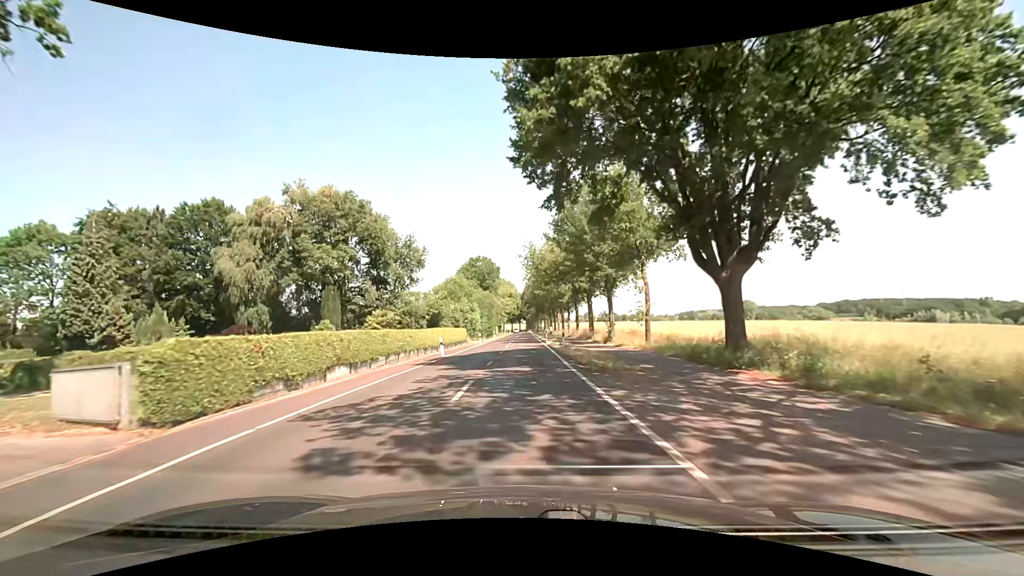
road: secondary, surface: asphalt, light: Day
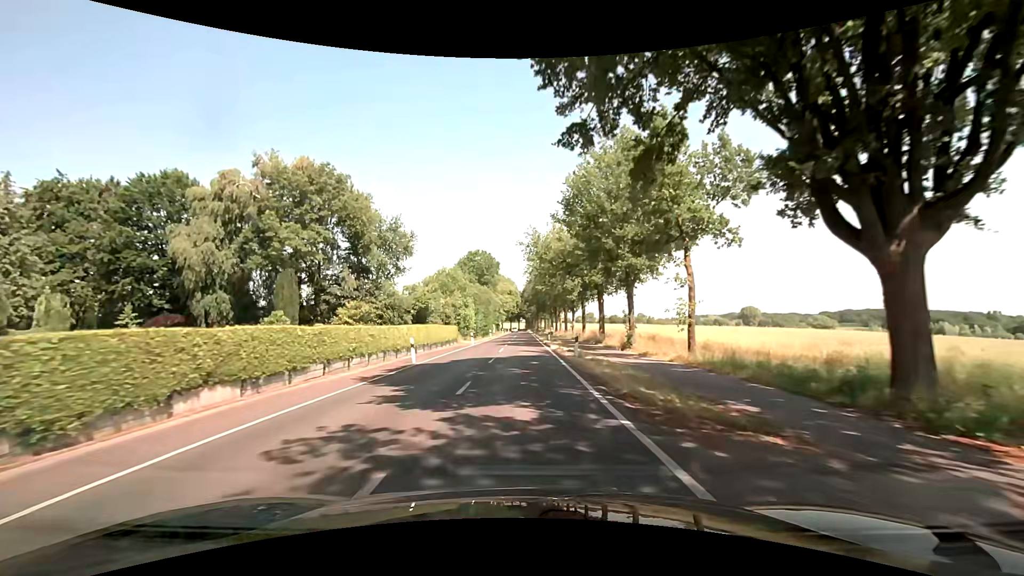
(0.0, +7.6) m; 0°
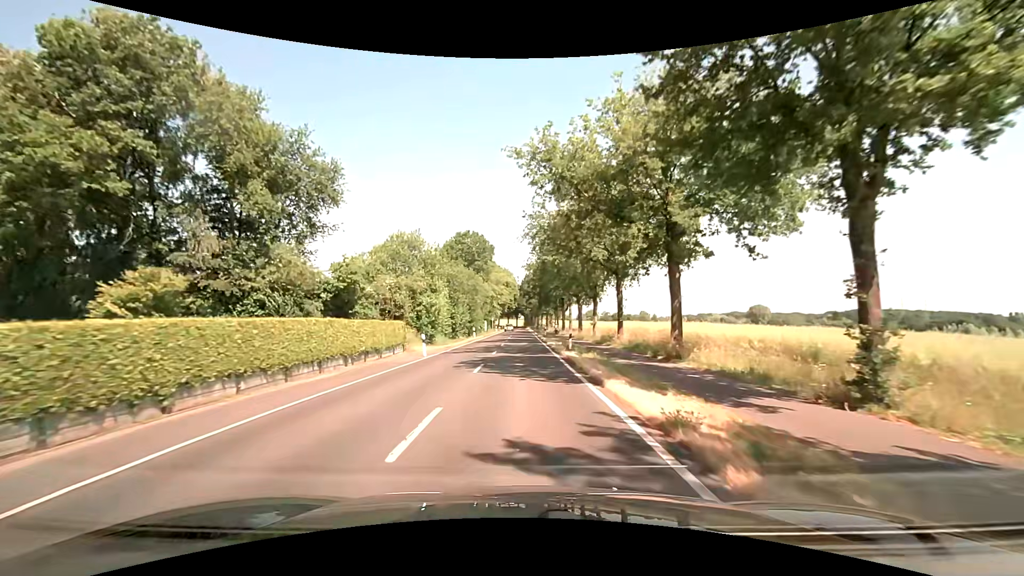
(+0.1, +22.8) m; 0°
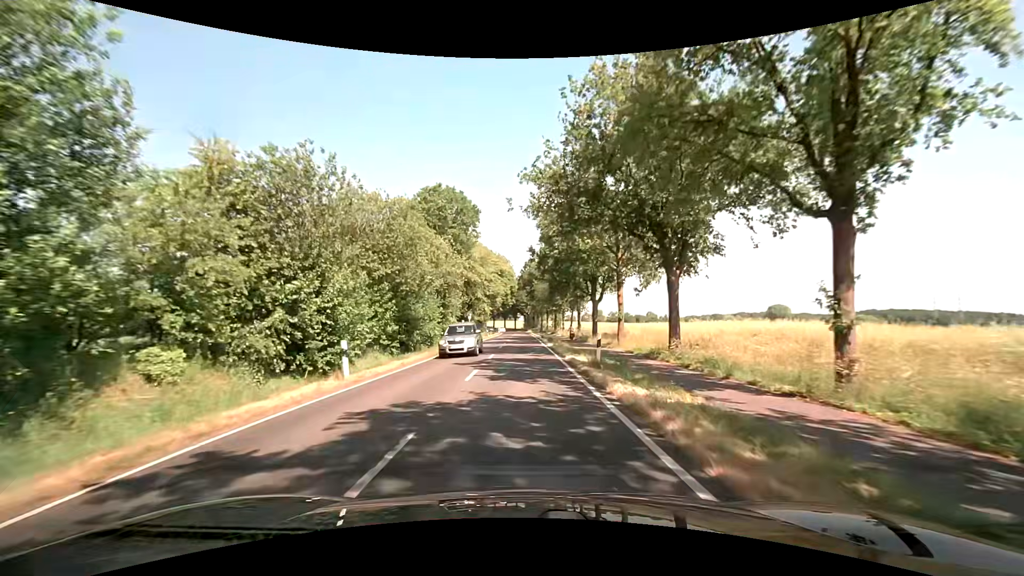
(+0.1, +37.9) m; +1°
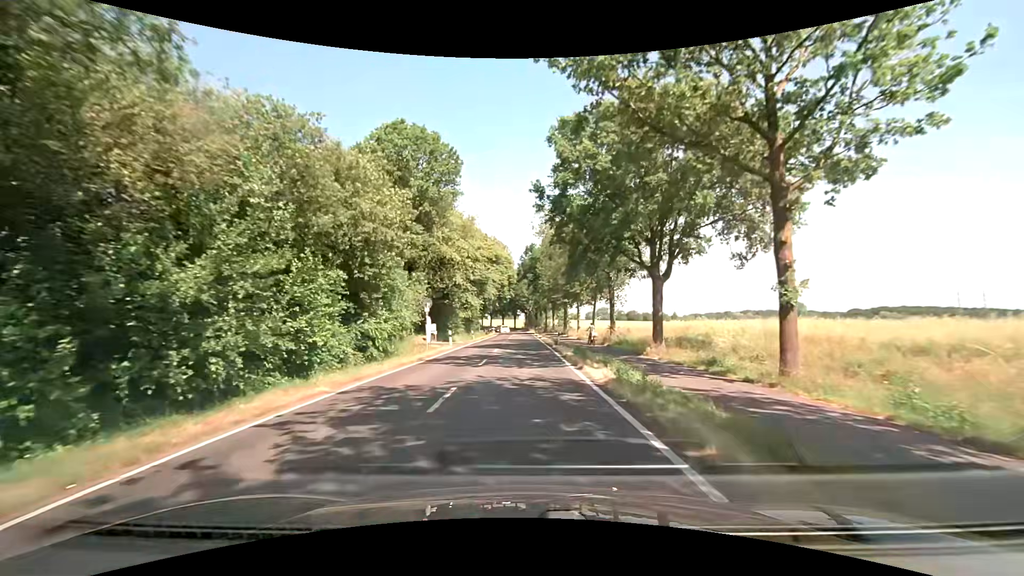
(-0.2, +22.6) m; 0°
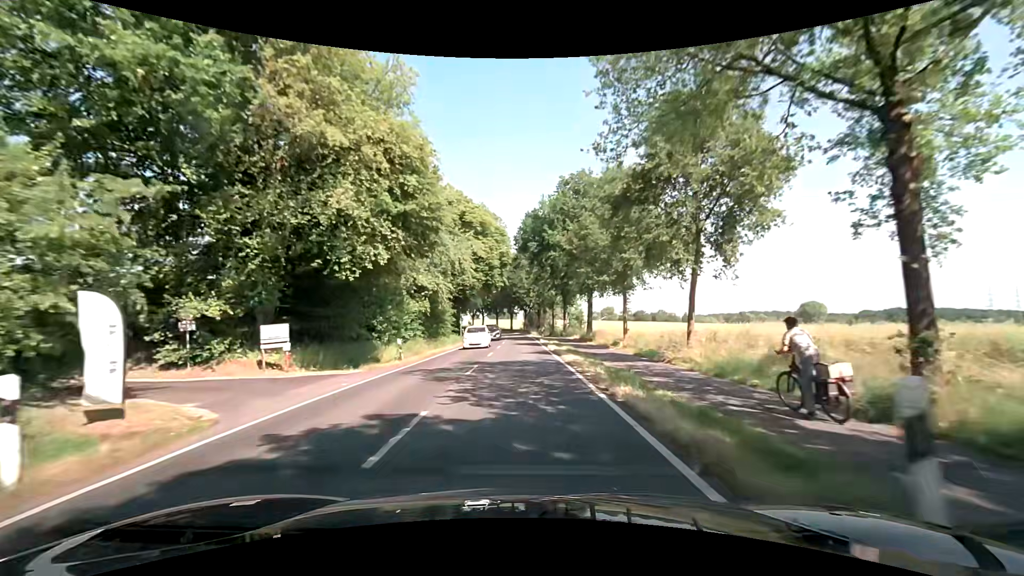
(-0.1, +30.1) m; 0°
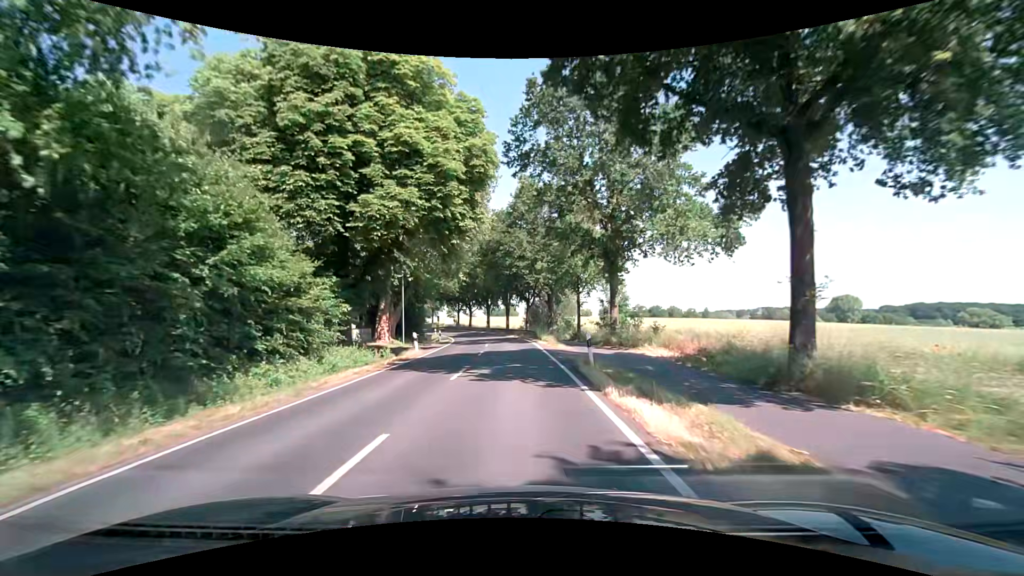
(+0.3, +37.7) m; 0°
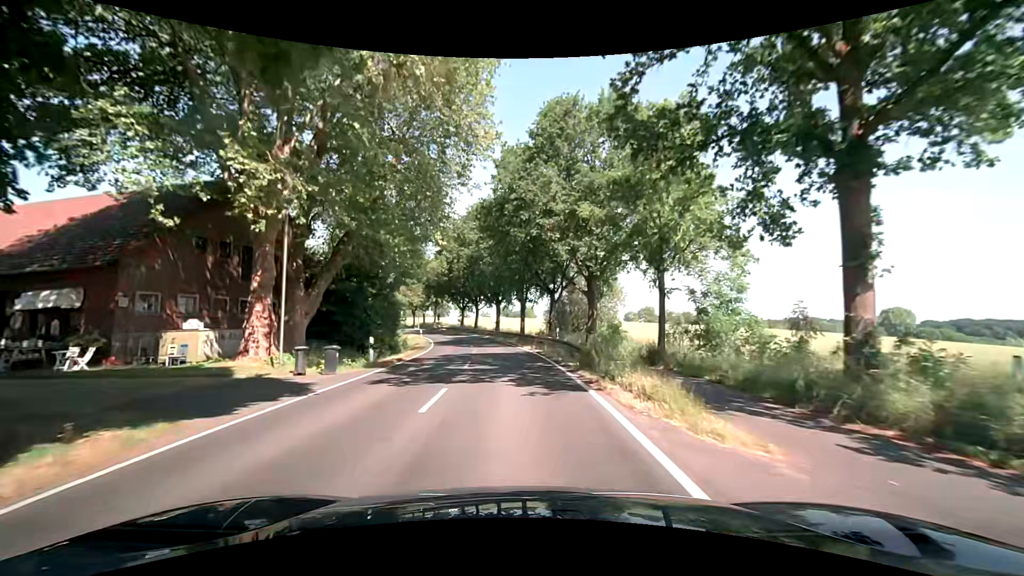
(-0.4, +22.6) m; -2°
(0, +10) (-1, +20) (-1, +30) (-3, +40) (-4, +50) (-7, +59) (-9, +69) (-12, +79) (-16, +88) (-19, +97) m
